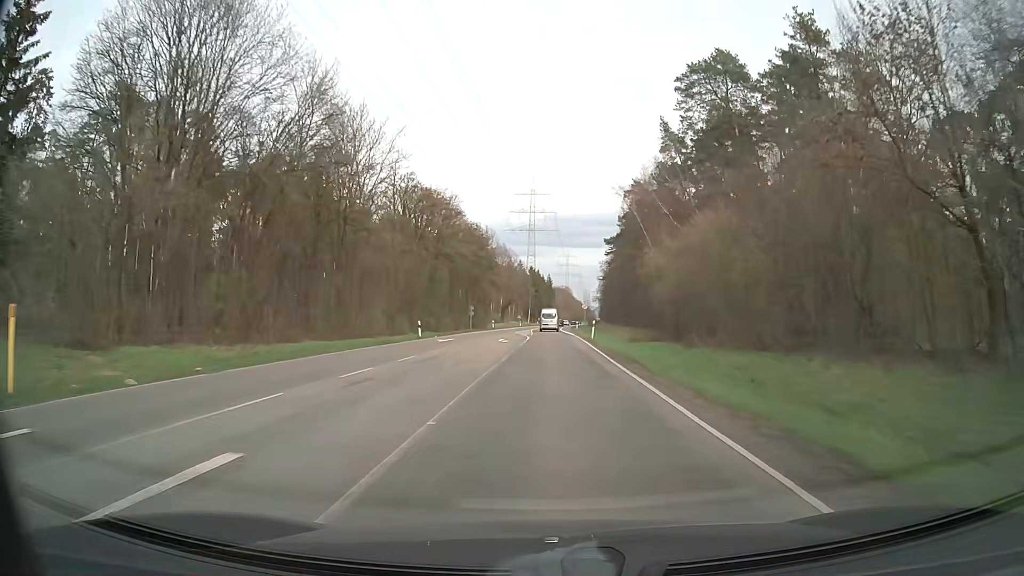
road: secondary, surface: asphalt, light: Day
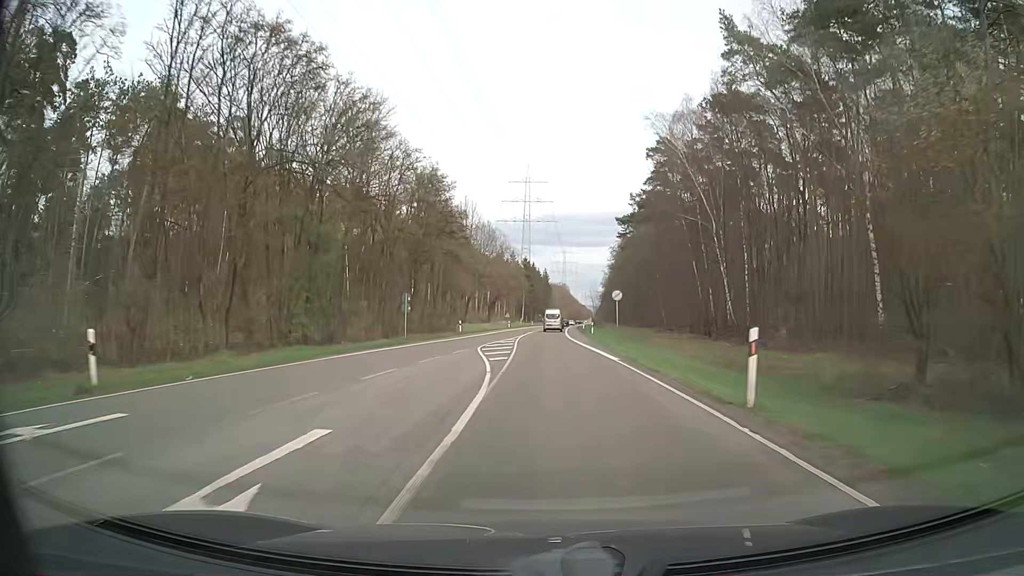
(+0.1, +34.6) m; +1°
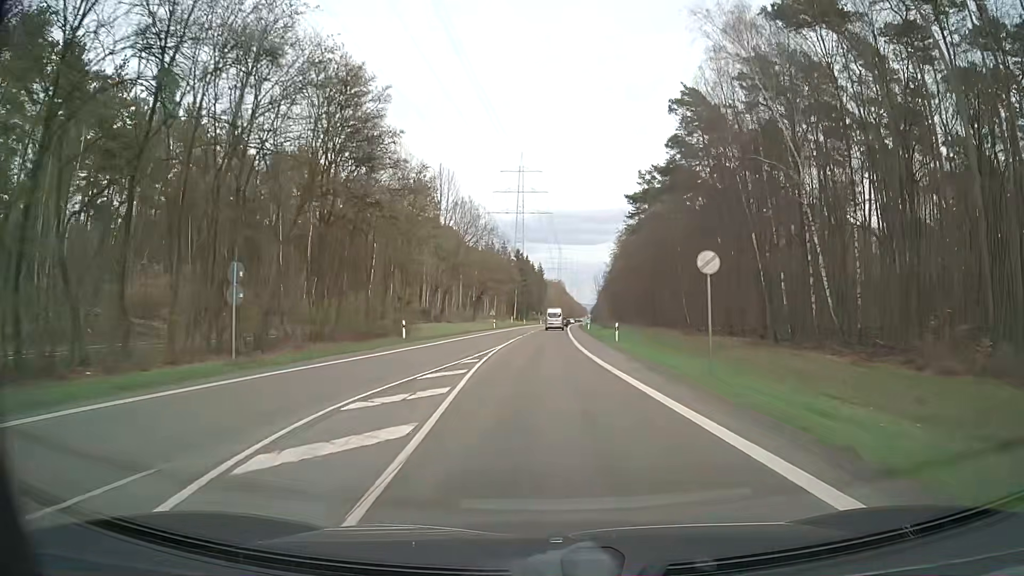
(0.0, +23.0) m; 0°
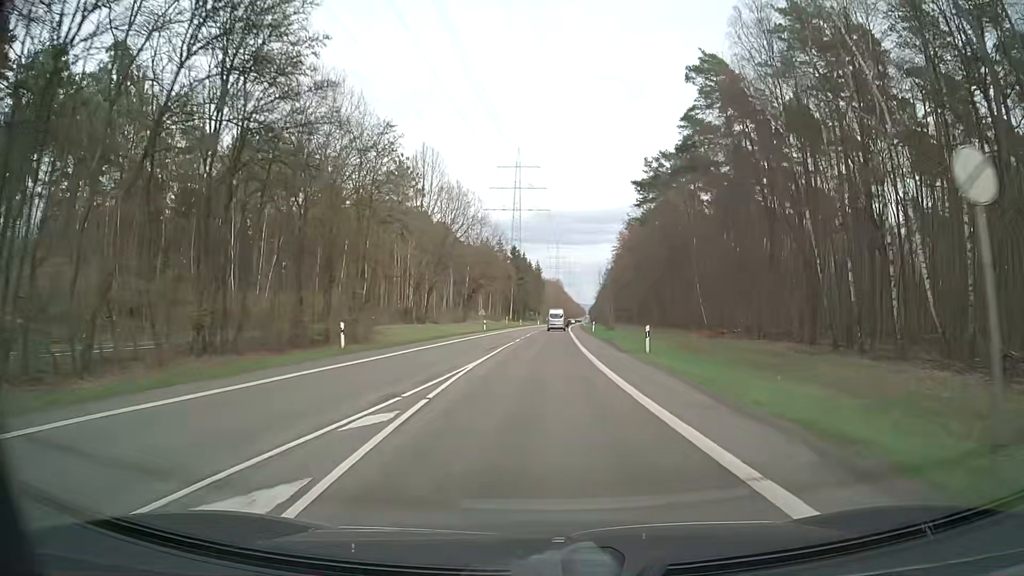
(0.0, +11.5) m; 0°
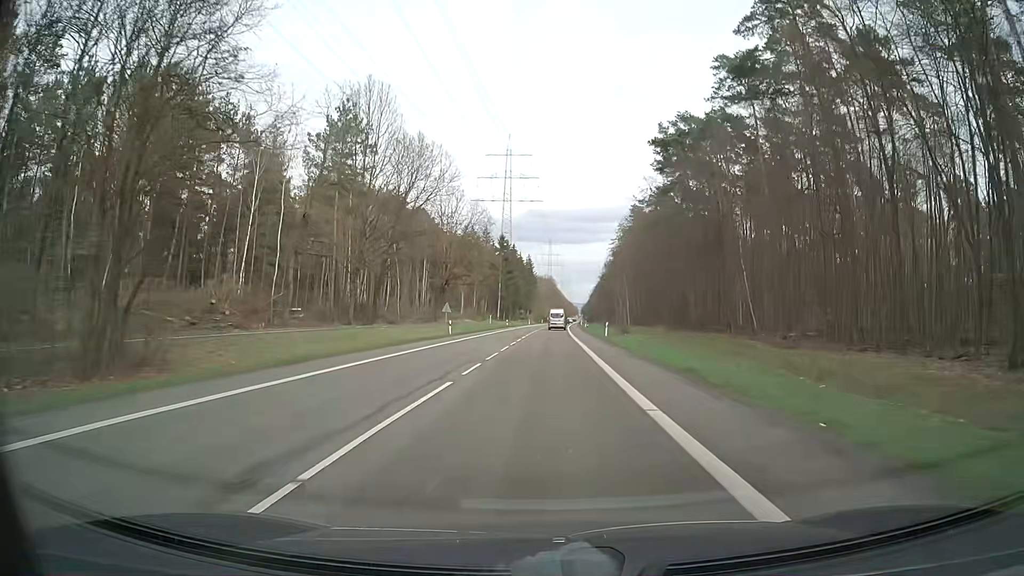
(+0.3, +23.0) m; +1°
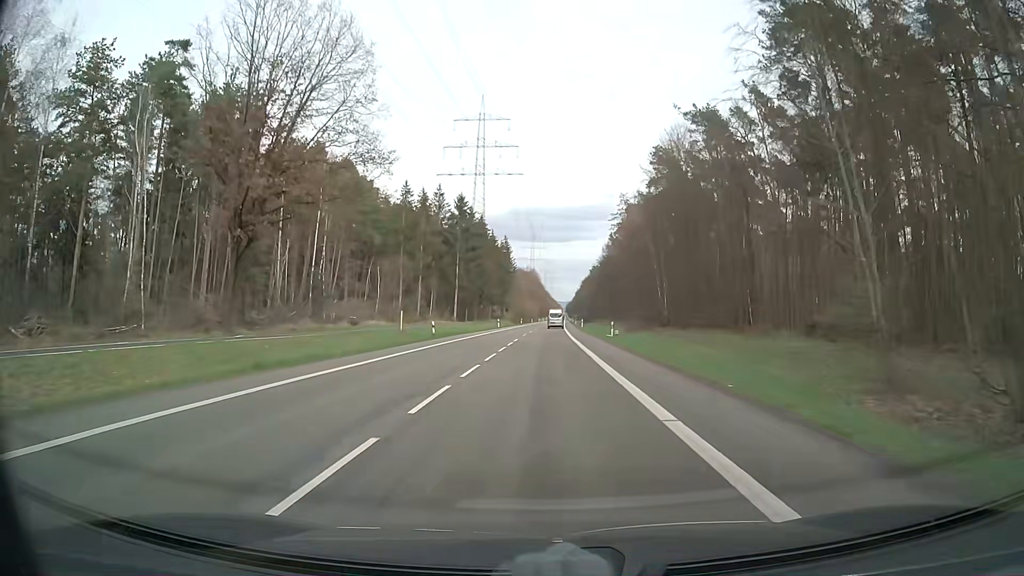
(+0.5, +57.5) m; +1°
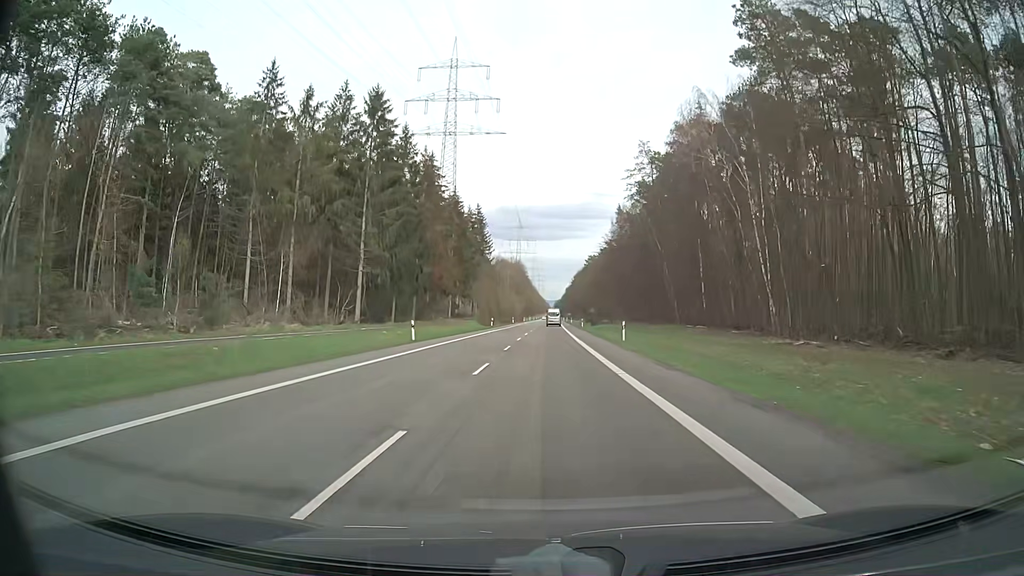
(+0.3, +57.5) m; +1°
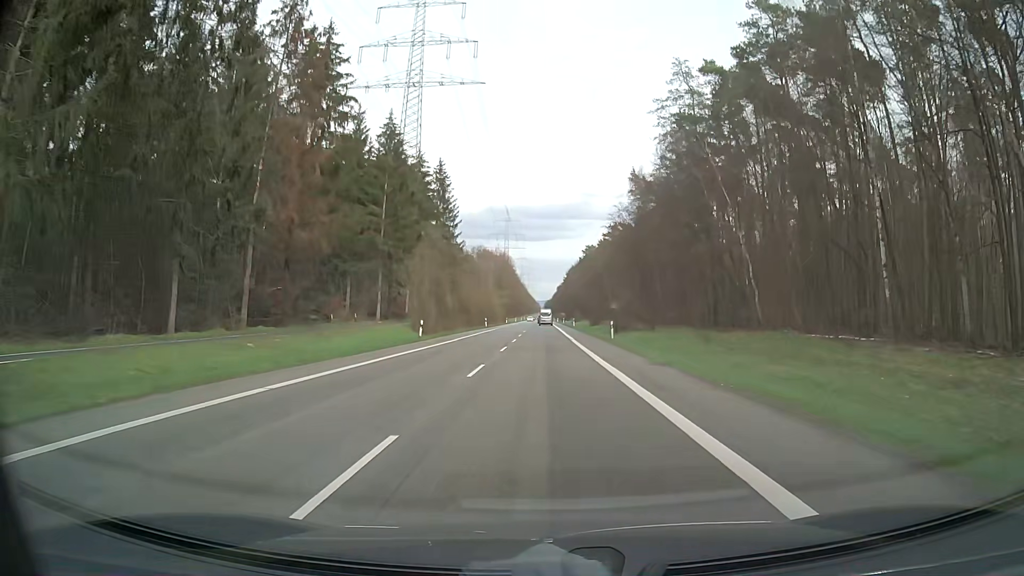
(+0.2, +46.0) m; +1°
(0, +10) (0, +20) (0, +30) (0, +40) (0, +50) (0, +60) (0, +70) (0, +80) (0, +90) (0, +100) m
